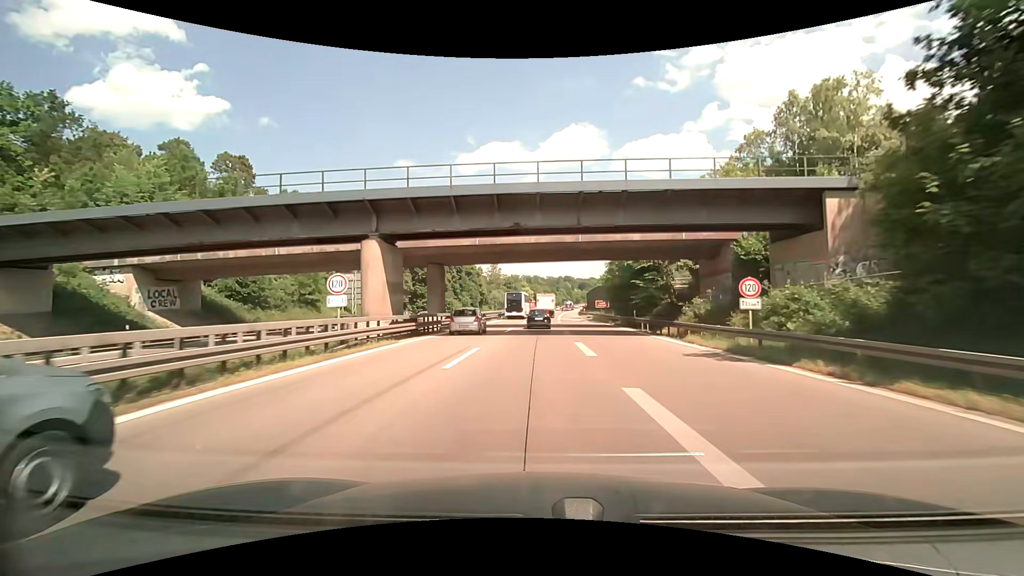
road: motorway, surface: asphalt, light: Day
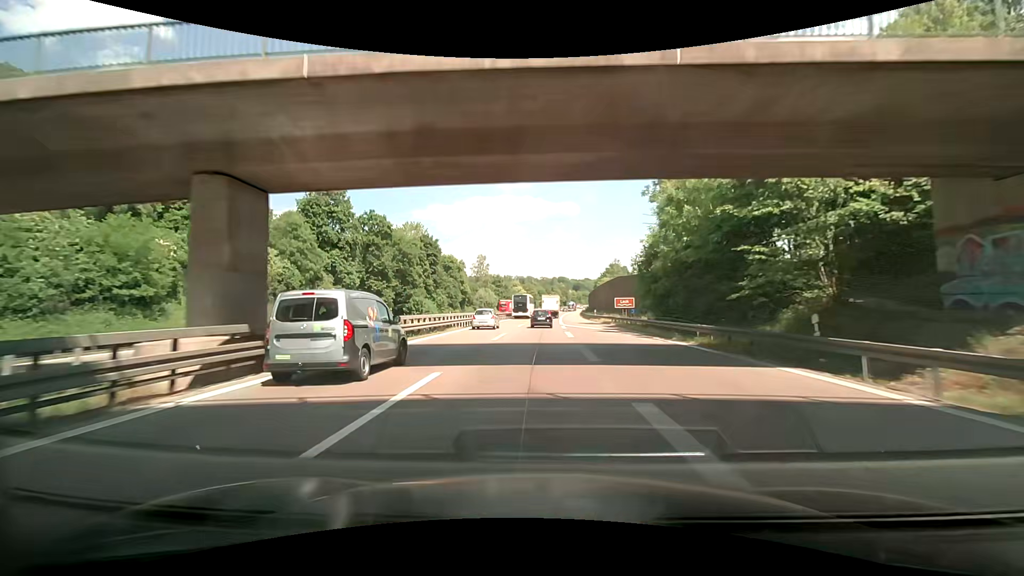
(+0.2, +25.5) m; 0°
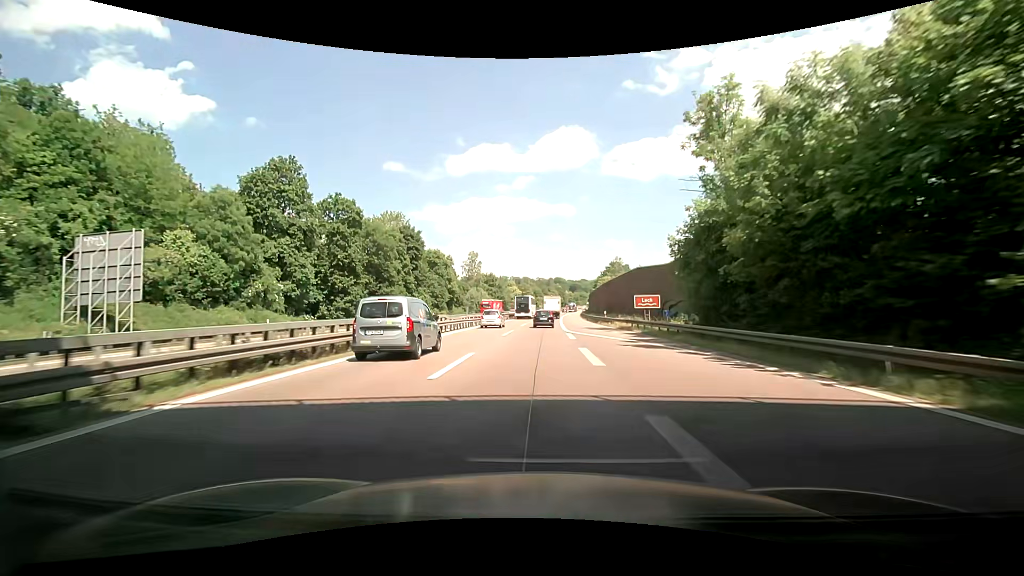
(+0.1, +12.9) m; 0°
(0, +10) (+1, +20) (+1, +30) (+1, +40) (+2, +50) (+3, +60) (+3, +70) (+4, +80) (+5, +90) (+6, +100) m
